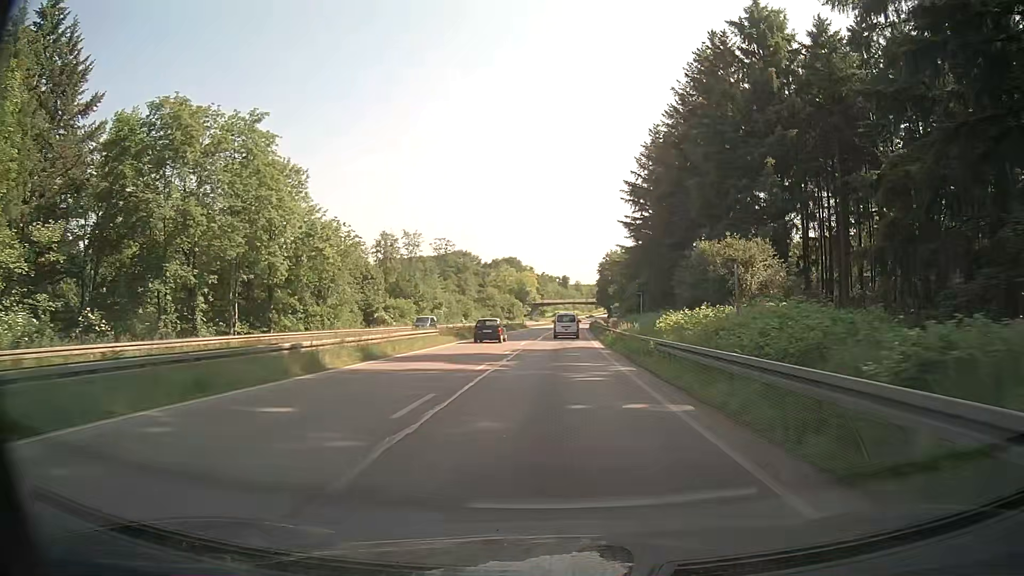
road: trunk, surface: asphalt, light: Day
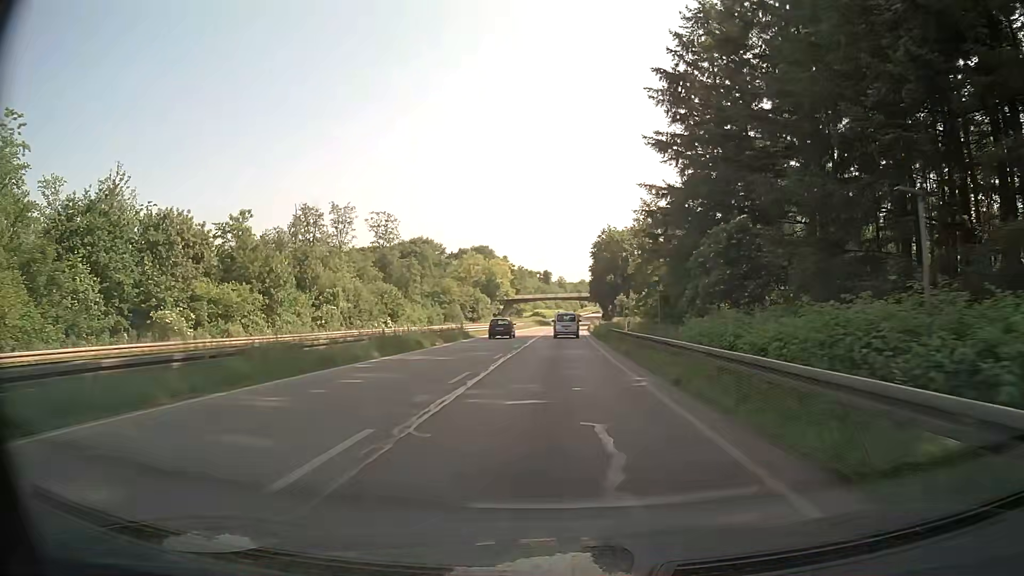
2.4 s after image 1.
(+0.6, +48.7) m; +1°
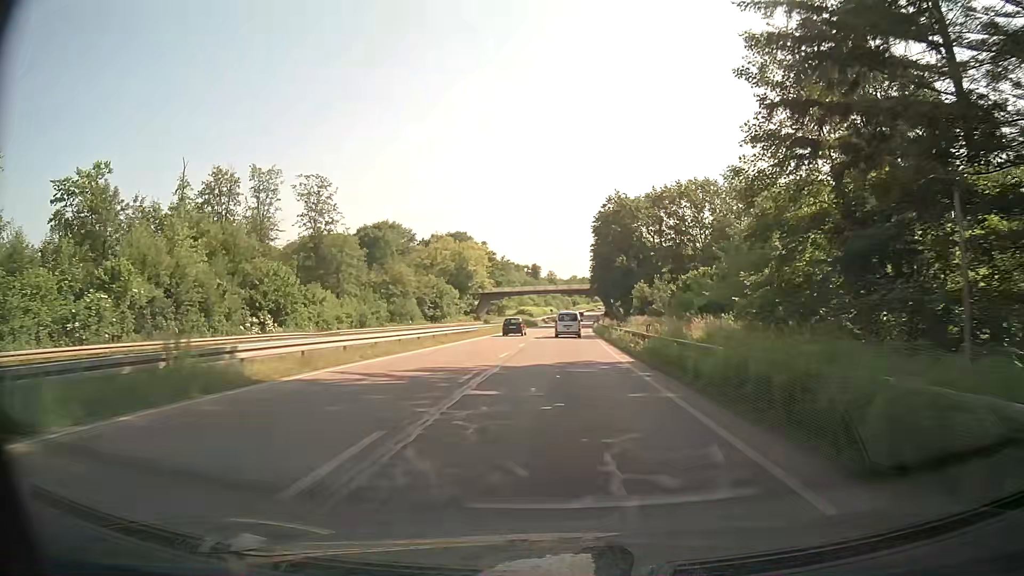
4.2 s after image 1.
(+0.3, +36.1) m; +1°
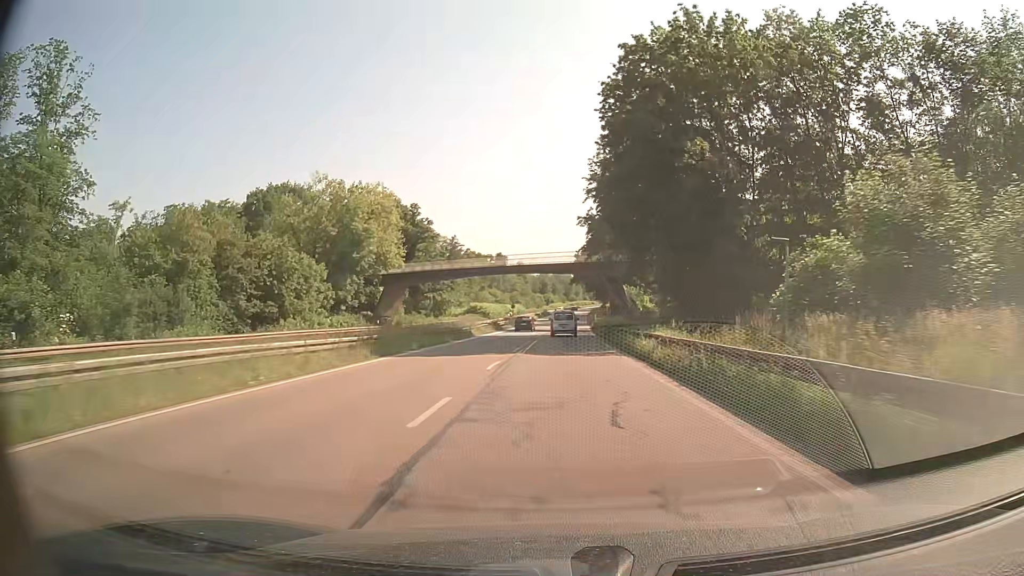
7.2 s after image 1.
(+1.2, +59.2) m; +3°
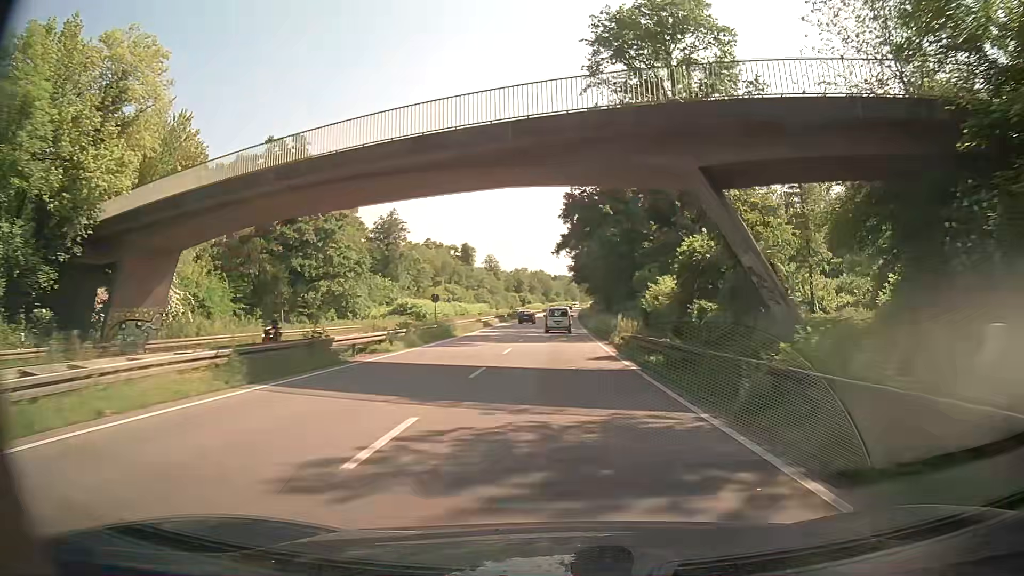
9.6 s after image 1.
(+0.7, +47.1) m; +2°
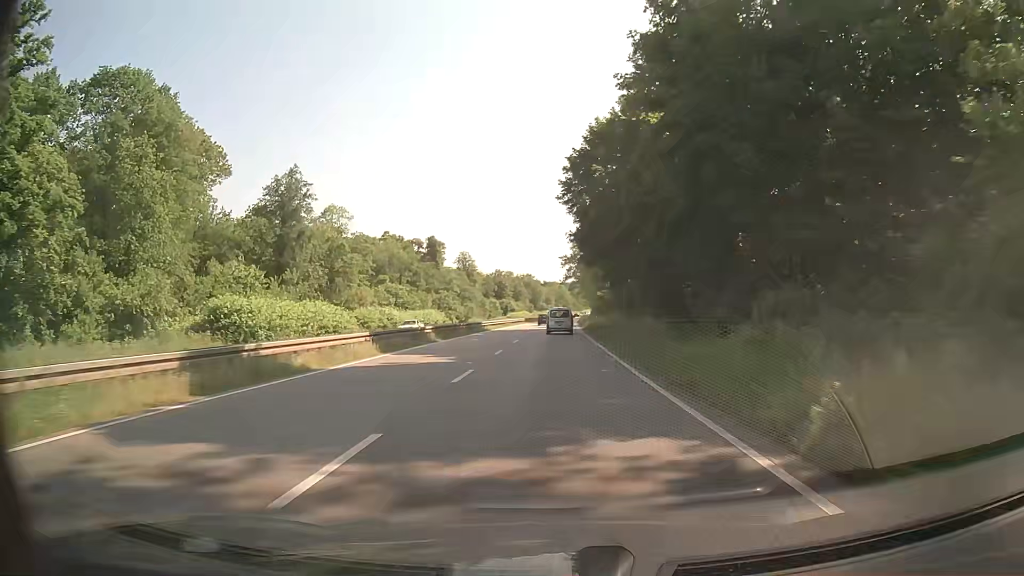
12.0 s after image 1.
(+0.4, +46.5) m; +2°
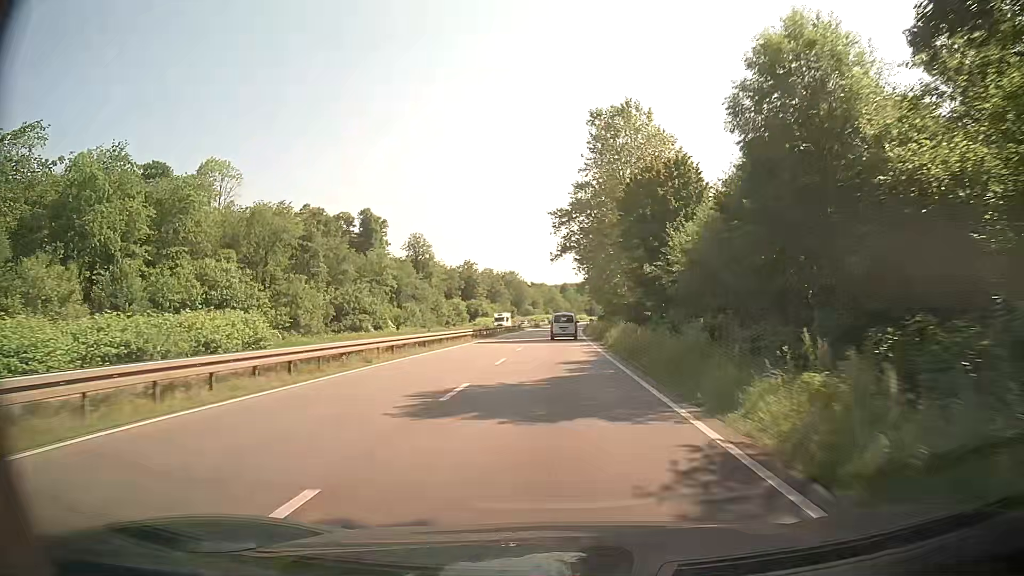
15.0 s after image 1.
(-0.3, +56.6) m; 0°
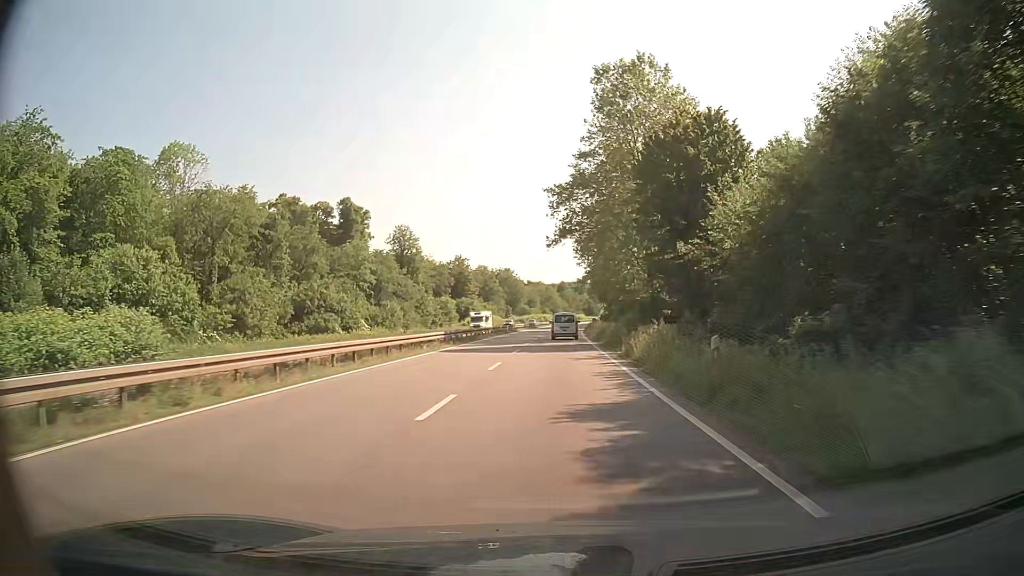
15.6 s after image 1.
(0.0, +11.2) m; 0°
(0, +10) (0, +20) (0, +30) (0, +40) (0, +50) (+1, +60) (+1, +70) (+2, +80) (+2, +90) (+2, +100) m
